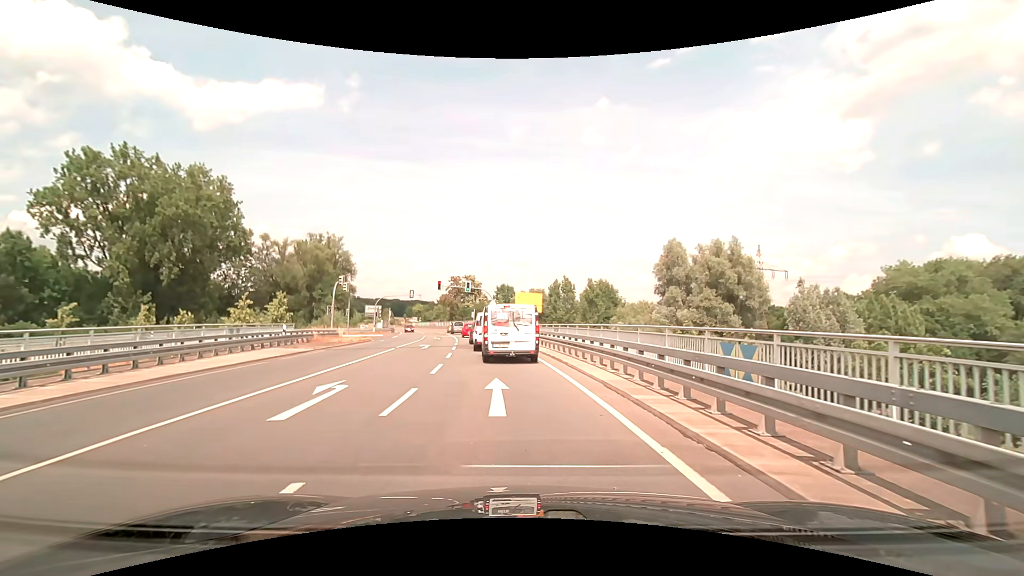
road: secondary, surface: asphalt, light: Day
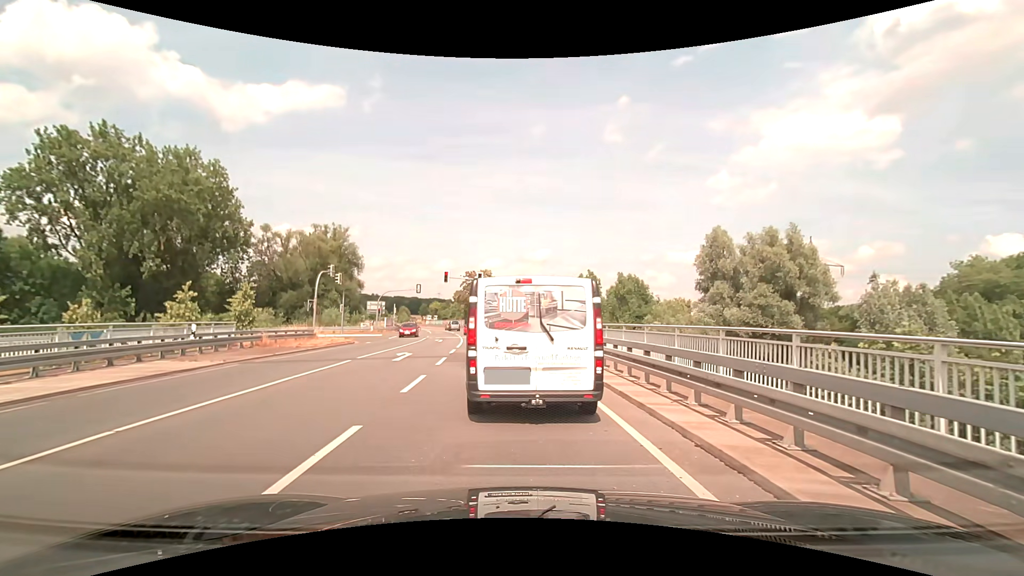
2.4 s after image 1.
(-0.2, +9.8) m; -3°
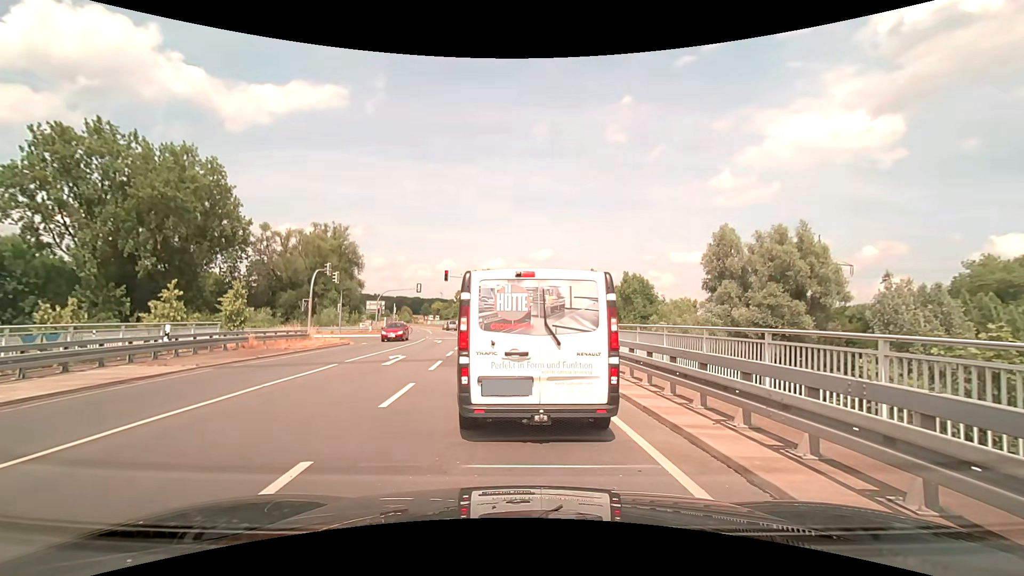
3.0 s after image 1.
(0.0, +1.5) m; +1°
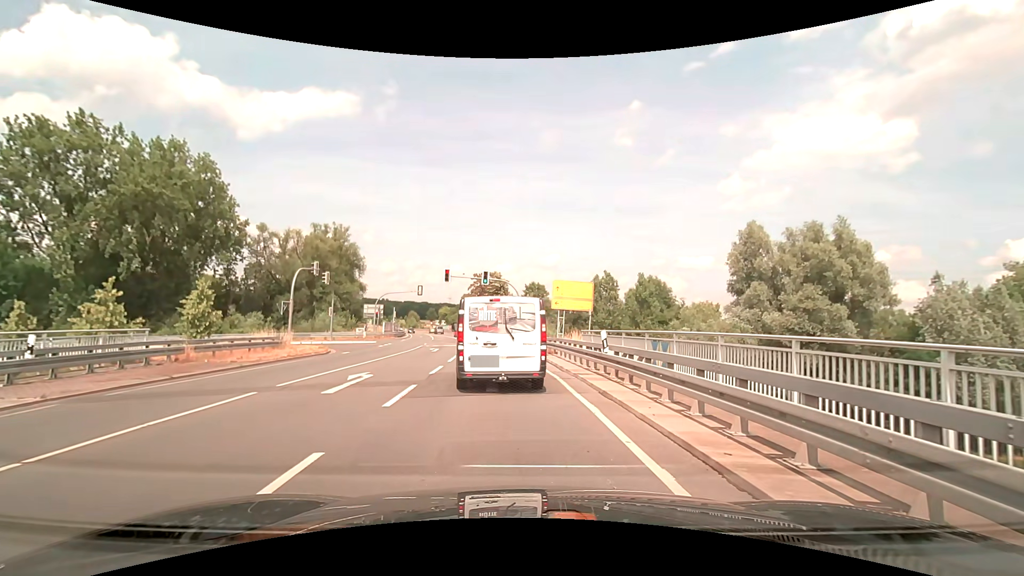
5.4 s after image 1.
(-0.1, +5.5) m; -1°
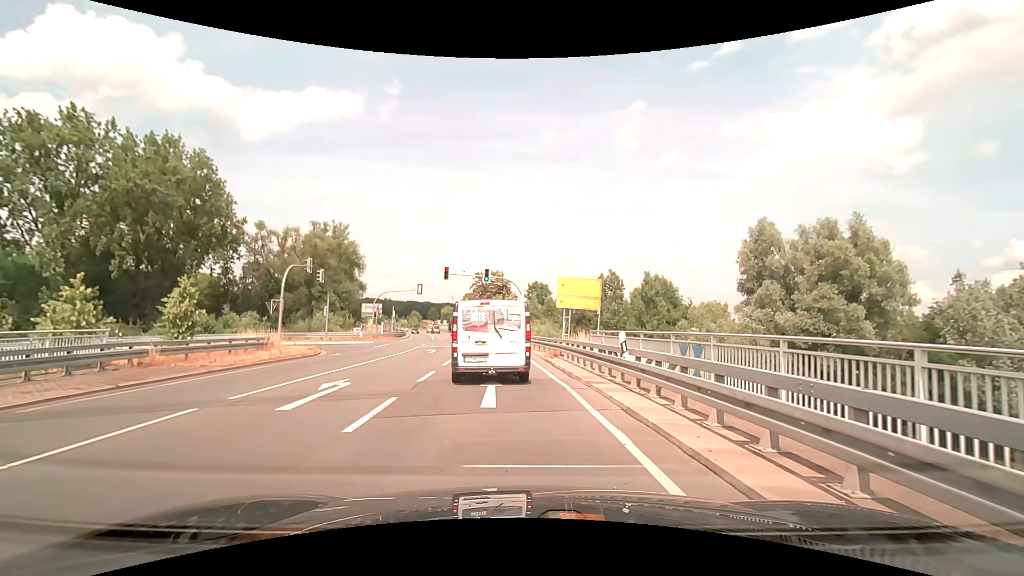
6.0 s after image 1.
(0.0, +2.1) m; -1°
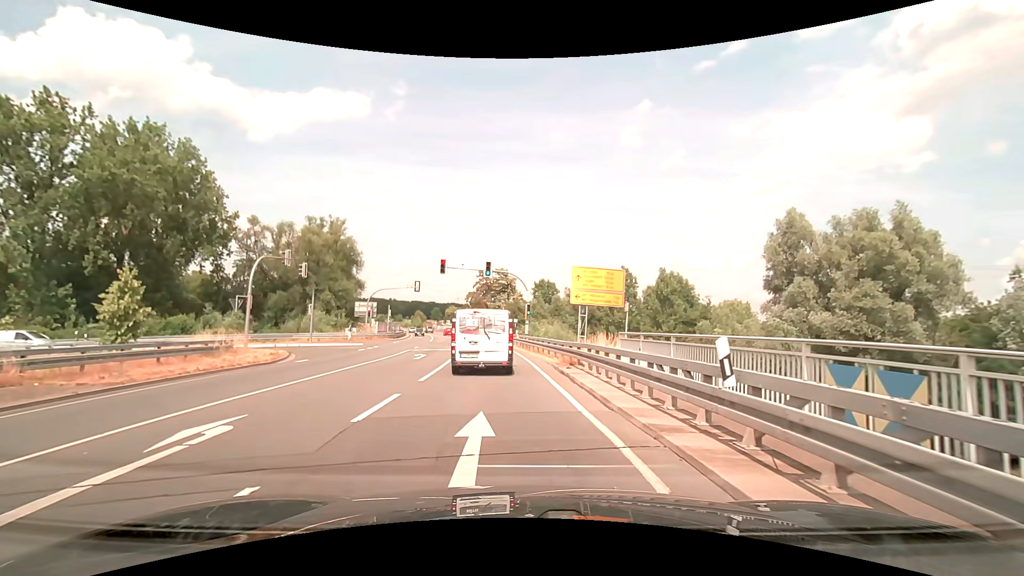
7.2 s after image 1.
(0.0, +5.3) m; -1°
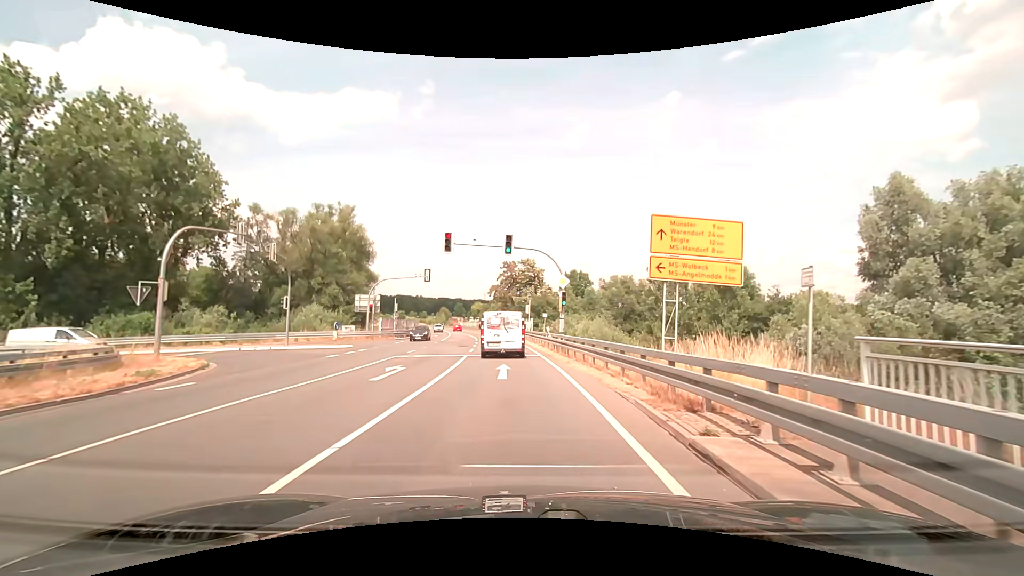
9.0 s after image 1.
(-0.2, +10.6) m; -3°
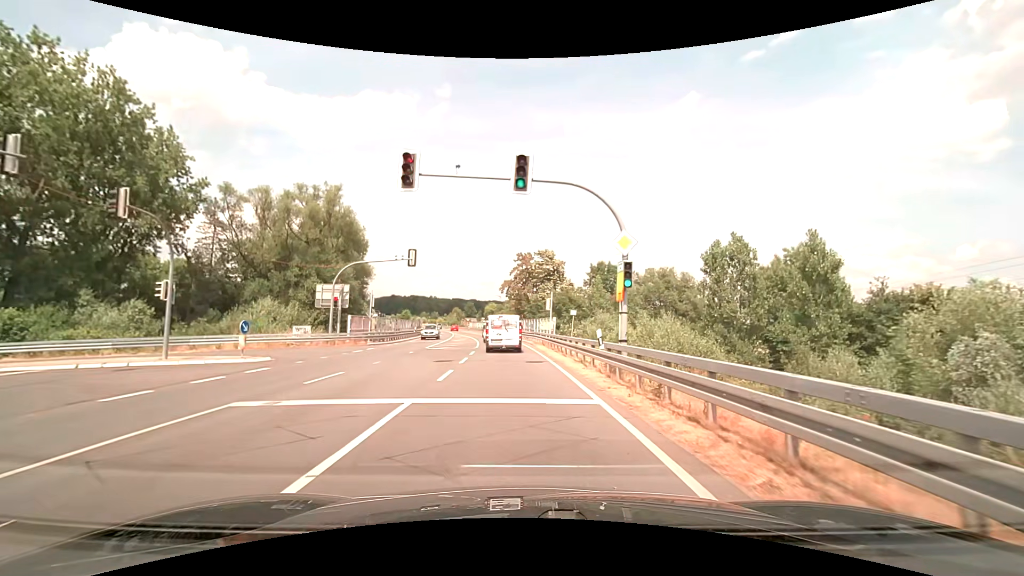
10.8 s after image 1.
(-0.2, +14.3) m; -2°
(0, +10) (0, +20) (-1, +30) (-2, +40) (-3, +50) (-4, +60) (-6, +70) (-7, +80) (-9, +89) (-11, +99) m
